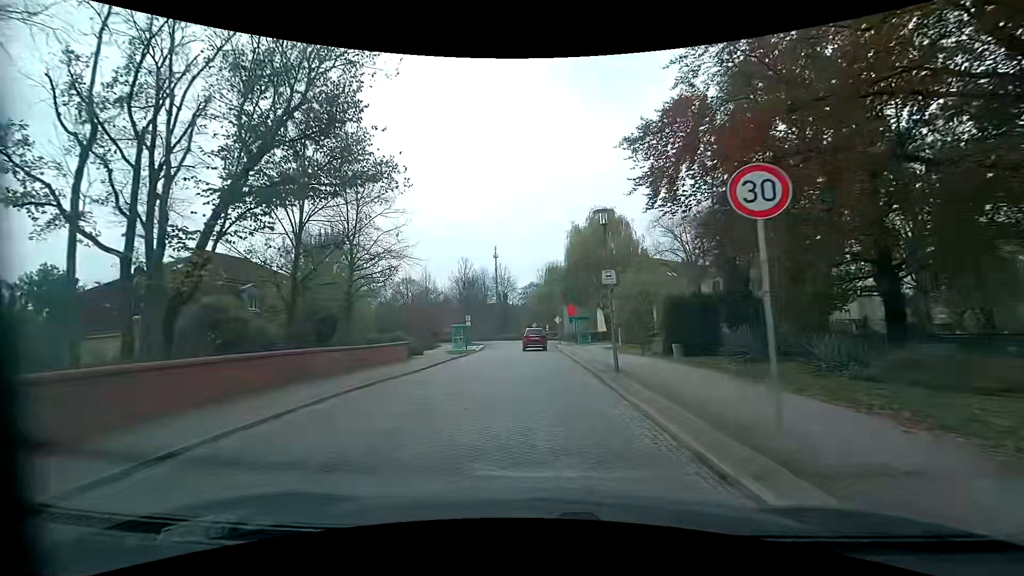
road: residential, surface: sett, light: Day
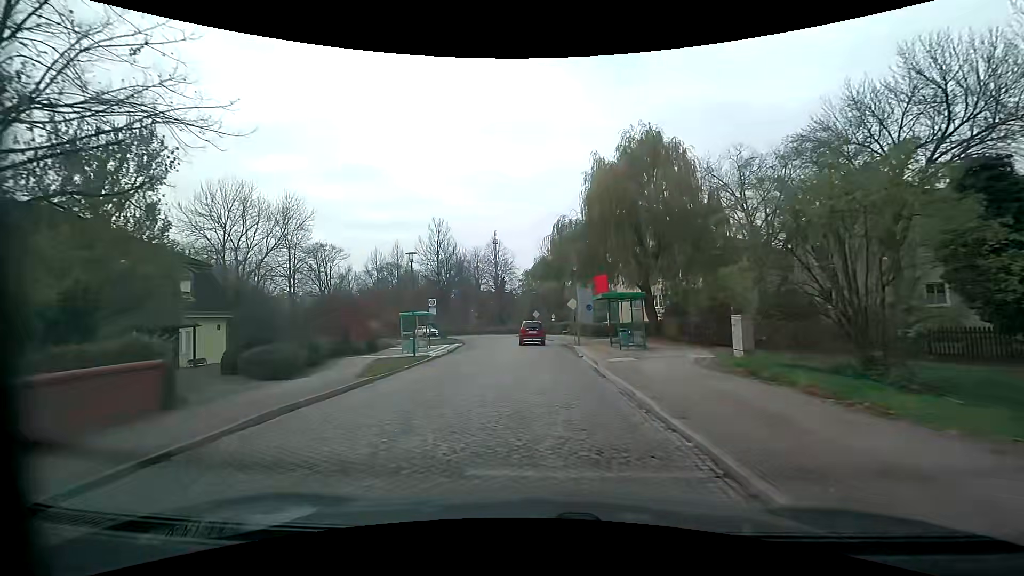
(0.0, +19.8) m; 0°
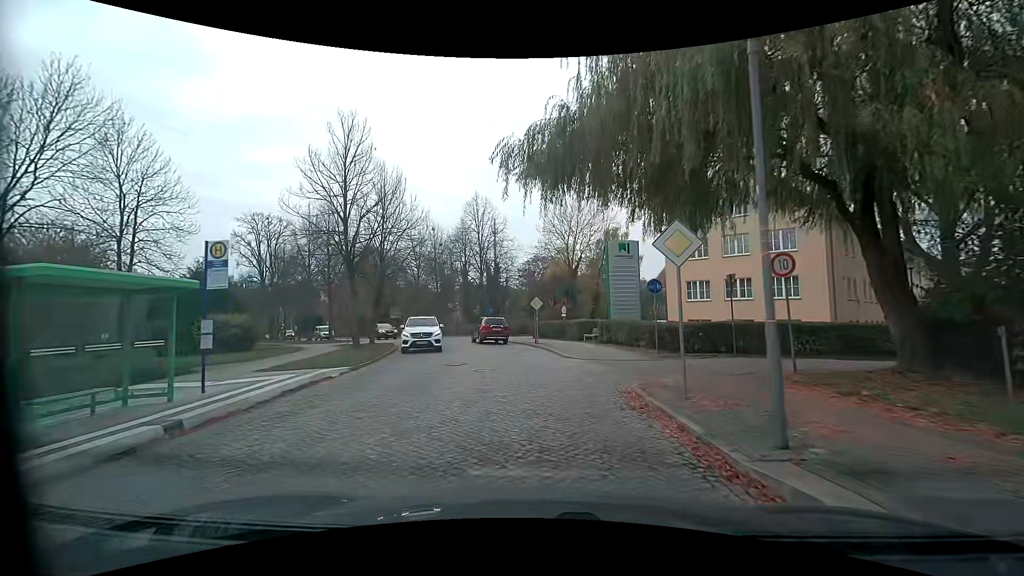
(-0.2, +24.1) m; -1°
(0, +10) (-1, +20) (-2, +30) (-5, +39) (-10, +48) (-16, +56) (-22, +64) (-29, +72) (-34, +80) (-40, +88) m
